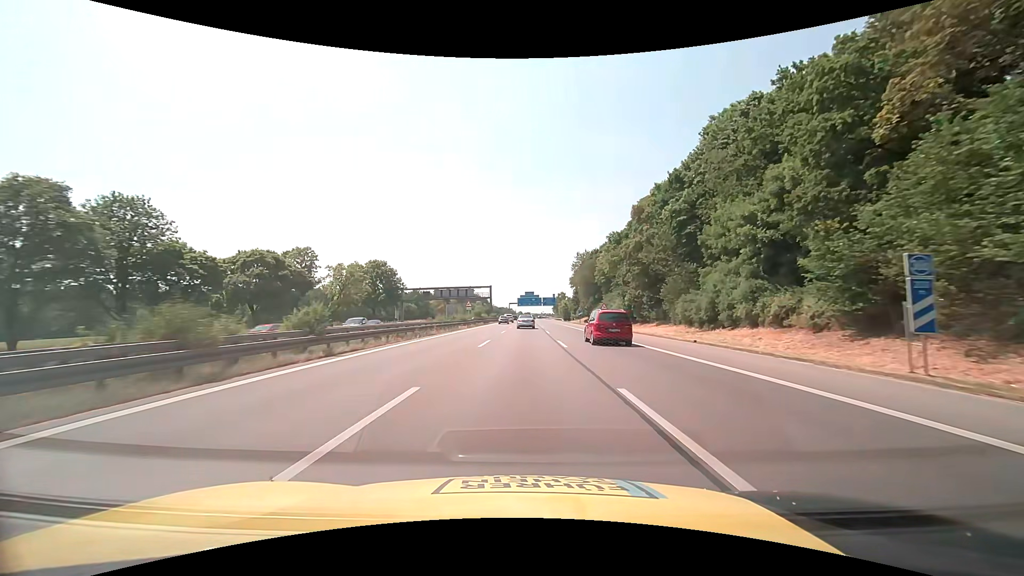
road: motorway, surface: asphalt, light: Day
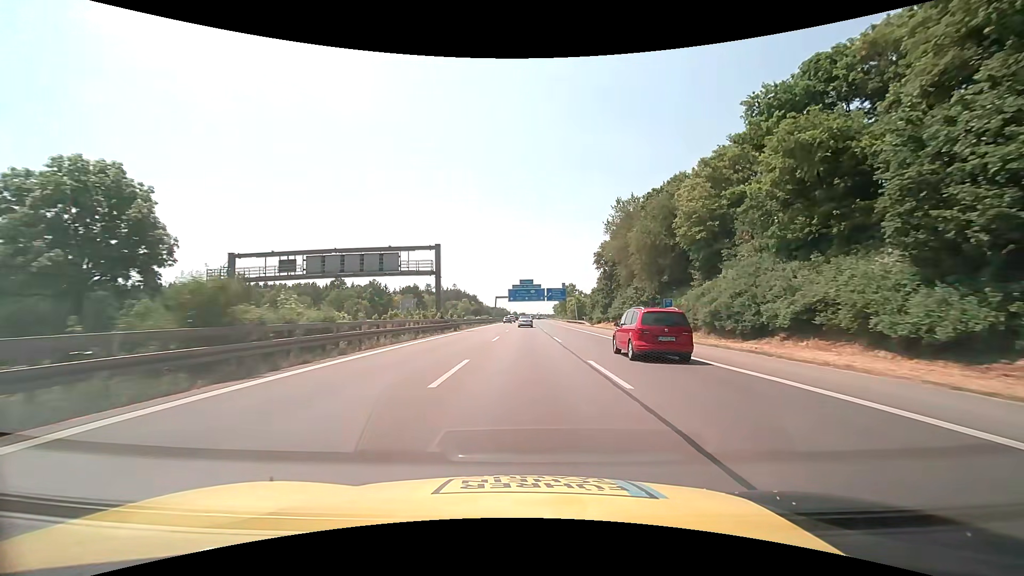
(+0.3, +66.0) m; +1°
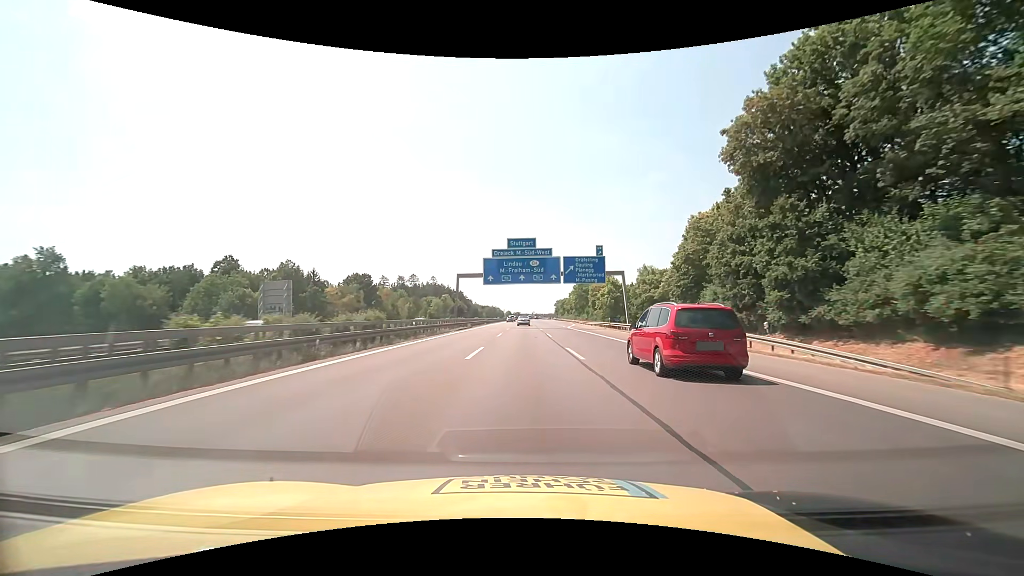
(+0.3, +65.9) m; +1°
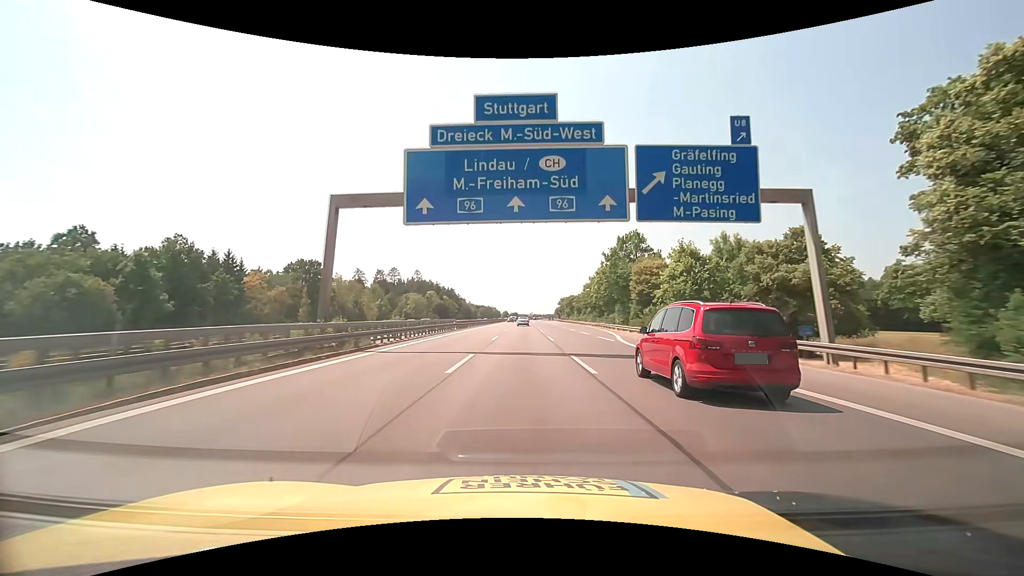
(0.0, +39.5) m; 0°
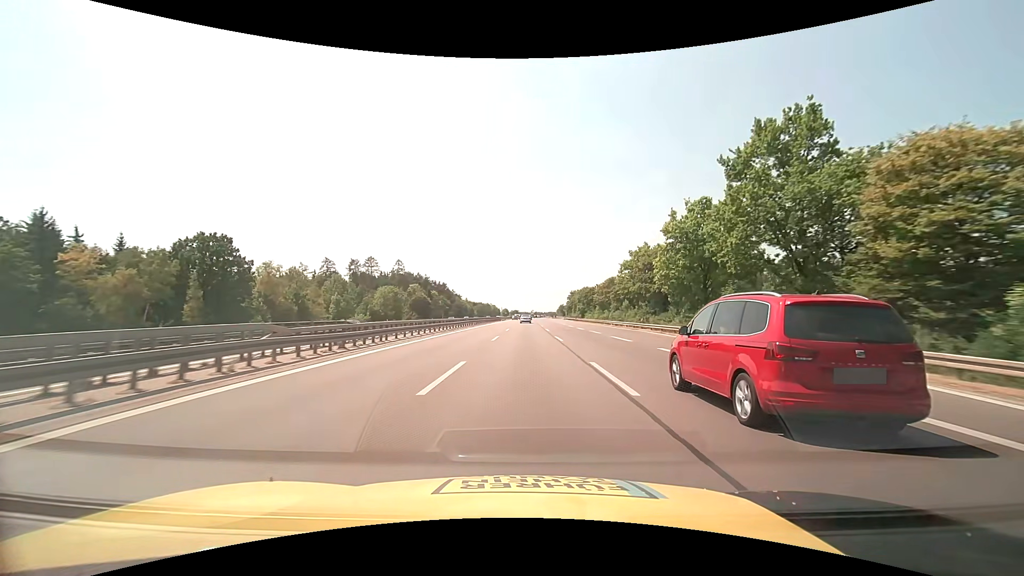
(-0.1, +39.6) m; 0°
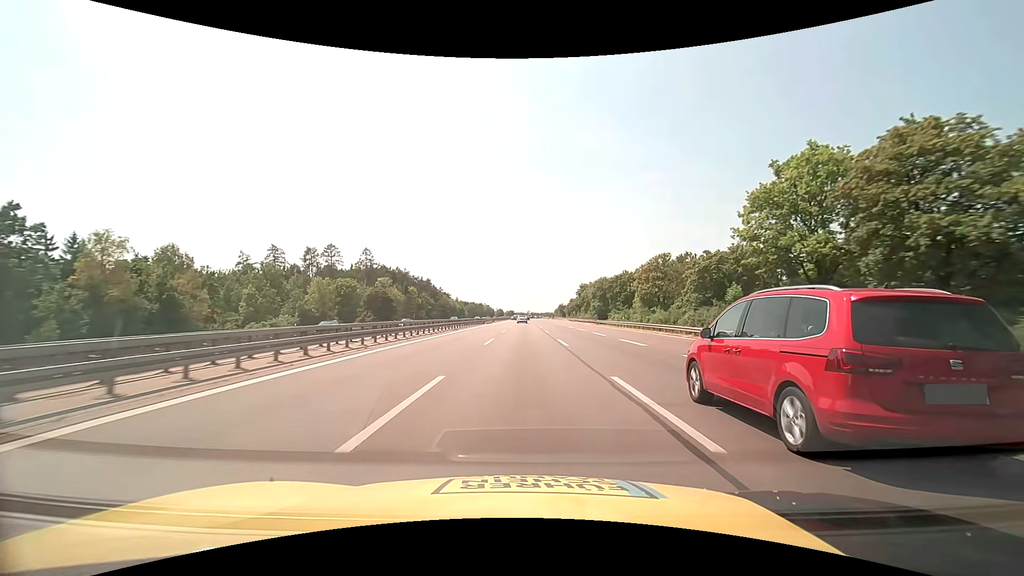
(+0.2, +39.6) m; +1°
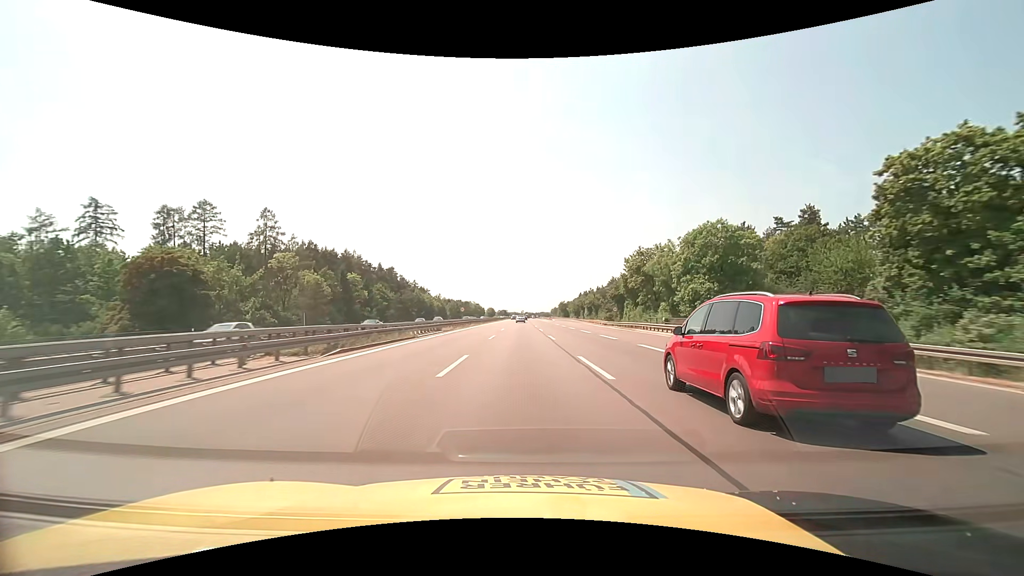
(+0.1, +66.1) m; +1°
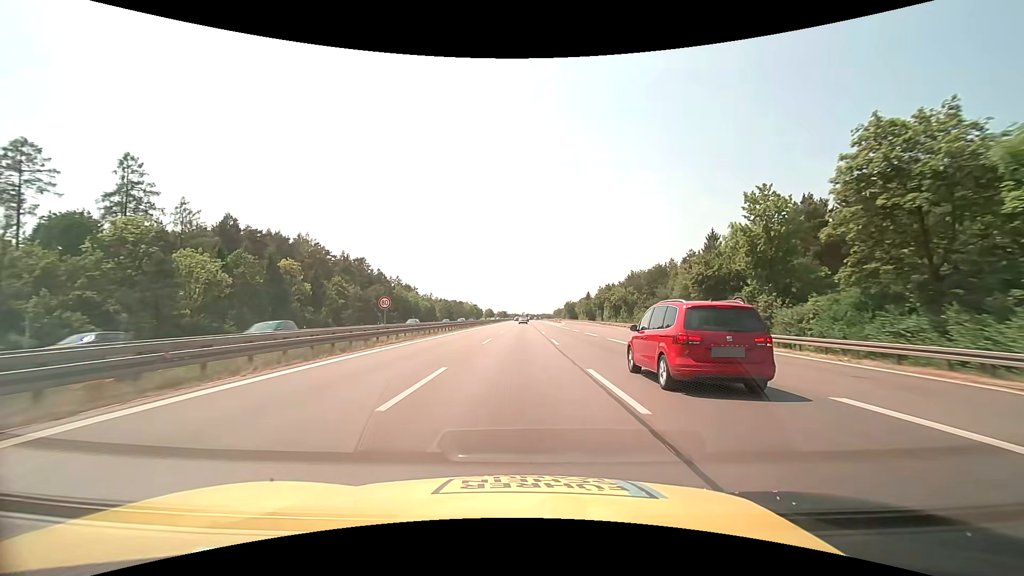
(0.0, +39.6) m; 0°
(0, +10) (0, +20) (0, +30) (0, +40) (0, +50) (0, +60) (0, +70) (0, +80) (0, +90) (0, +100) m
